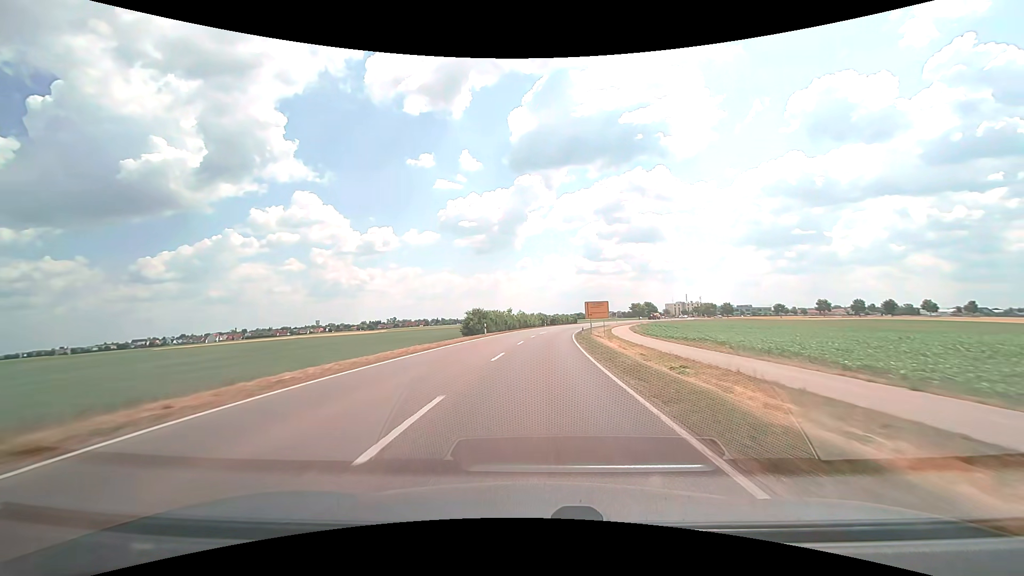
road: secondary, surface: asphalt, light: Day
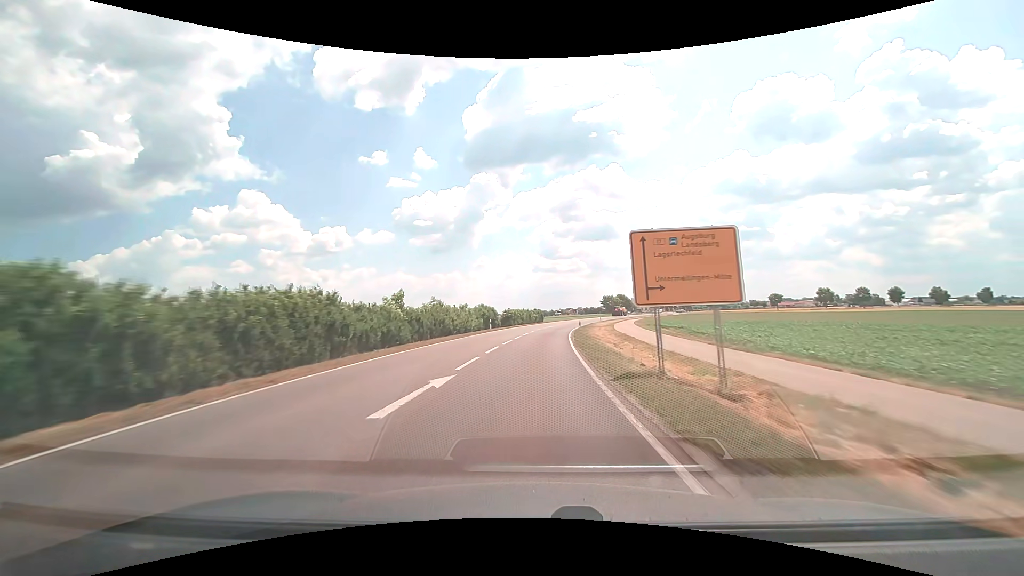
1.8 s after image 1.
(+2.1, +45.5) m; +5°
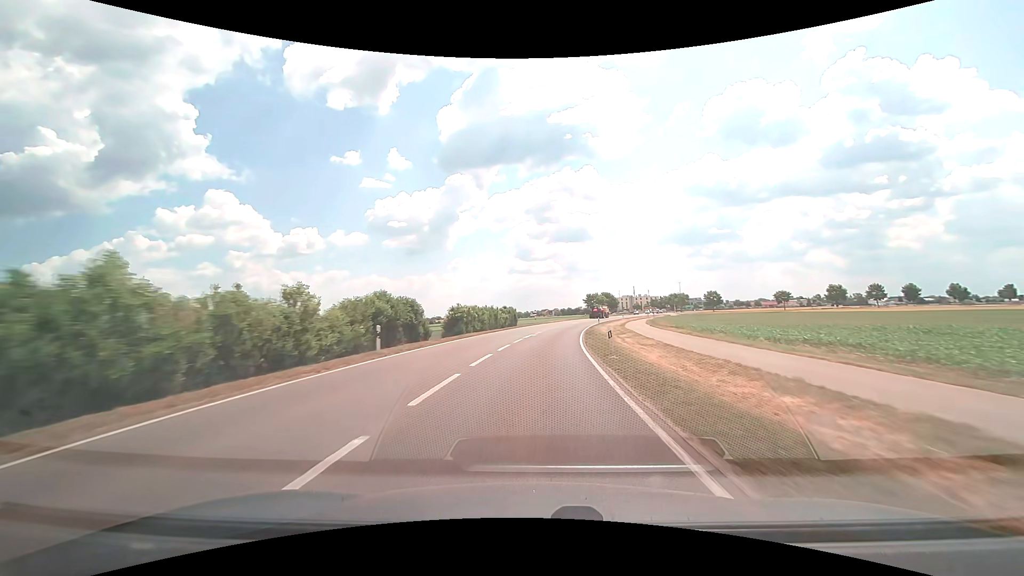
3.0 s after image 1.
(+0.5, +28.9) m; +3°
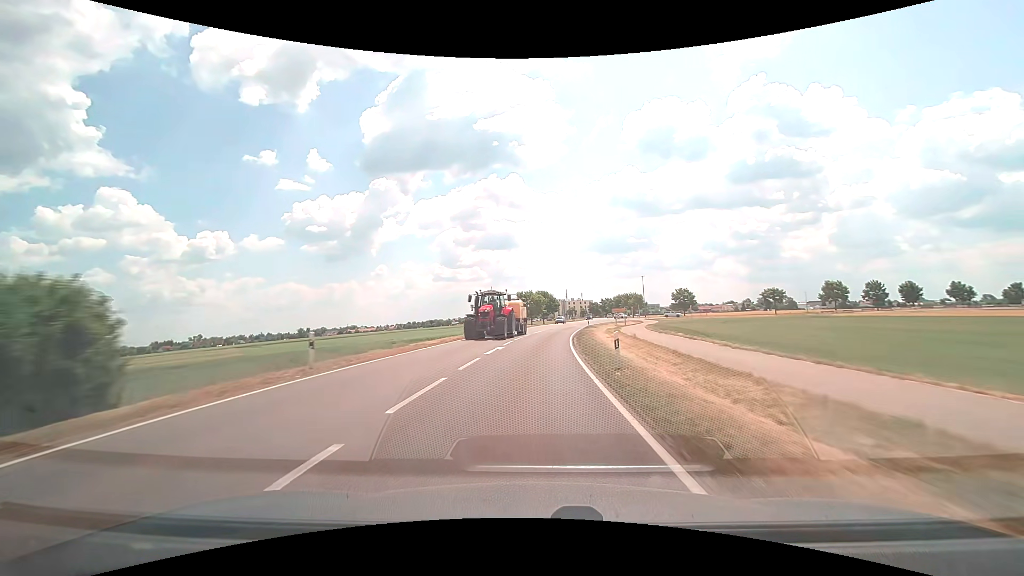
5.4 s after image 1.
(+4.1, +53.3) m; +8°
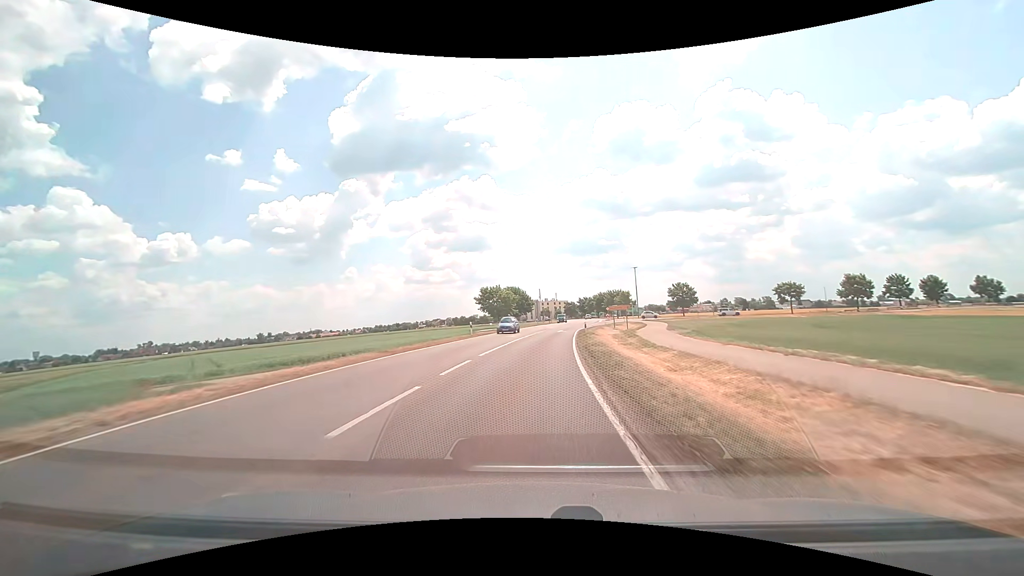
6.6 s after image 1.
(+0.8, +25.1) m; +3°
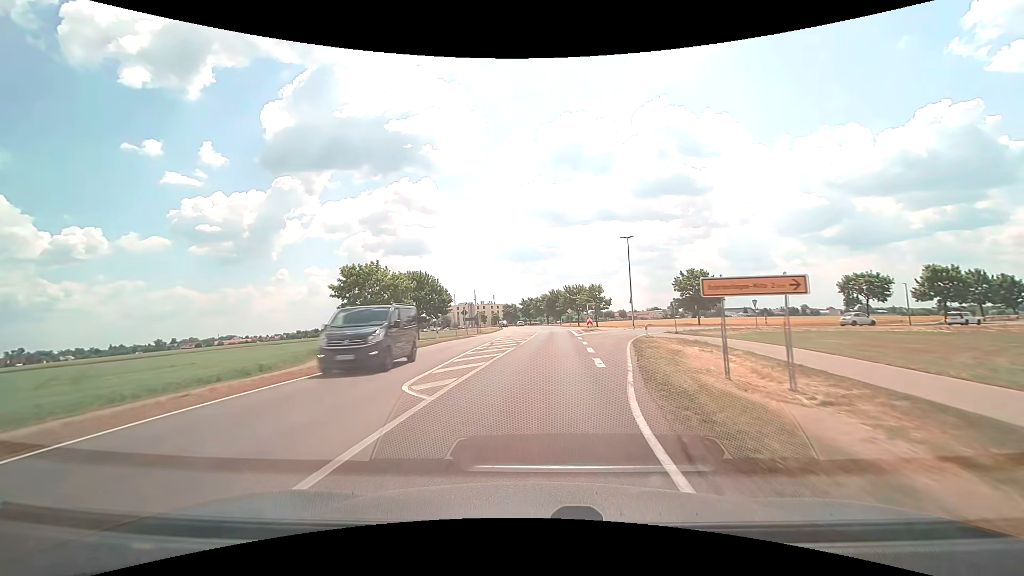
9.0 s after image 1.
(+2.6, +47.6) m; +7°
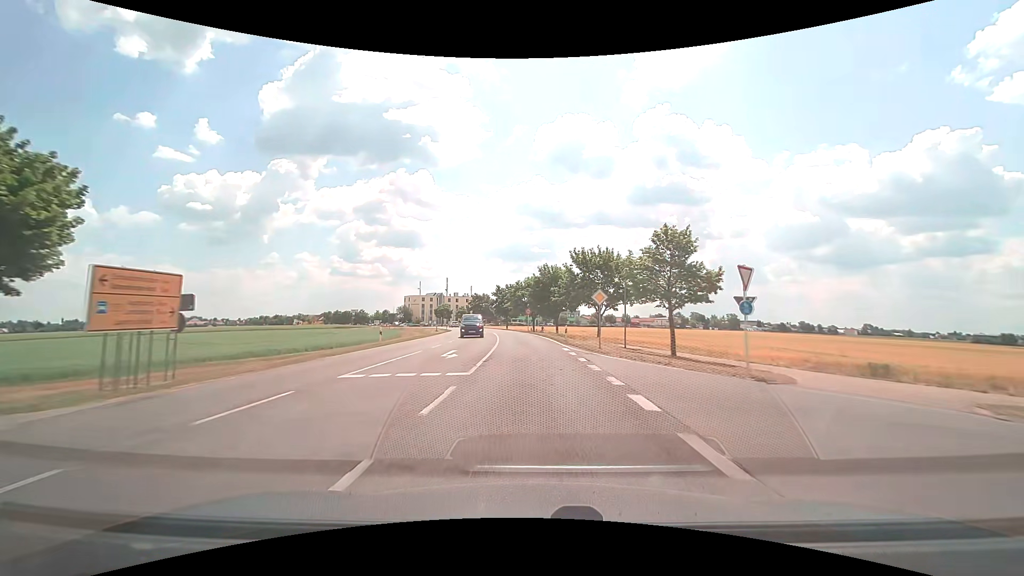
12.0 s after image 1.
(+2.1, +57.2) m; +2°
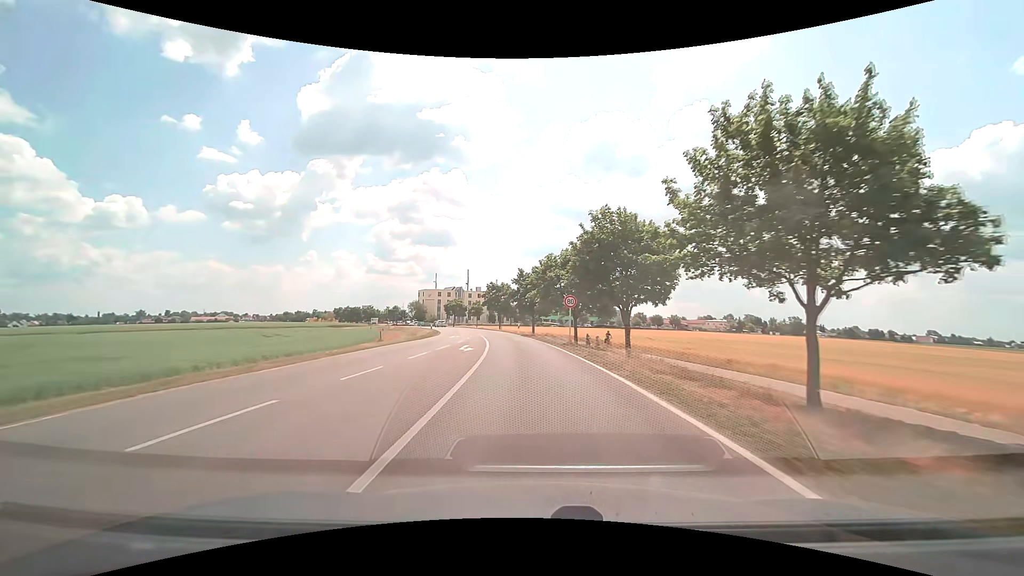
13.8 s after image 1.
(-0.9, +32.4) m; -4°
(0, +10) (-1, +20) (-1, +30) (-2, +40) (-4, +50) (-6, +60) (-8, +69) (-10, +79) (-13, +89) (-16, +98) m
